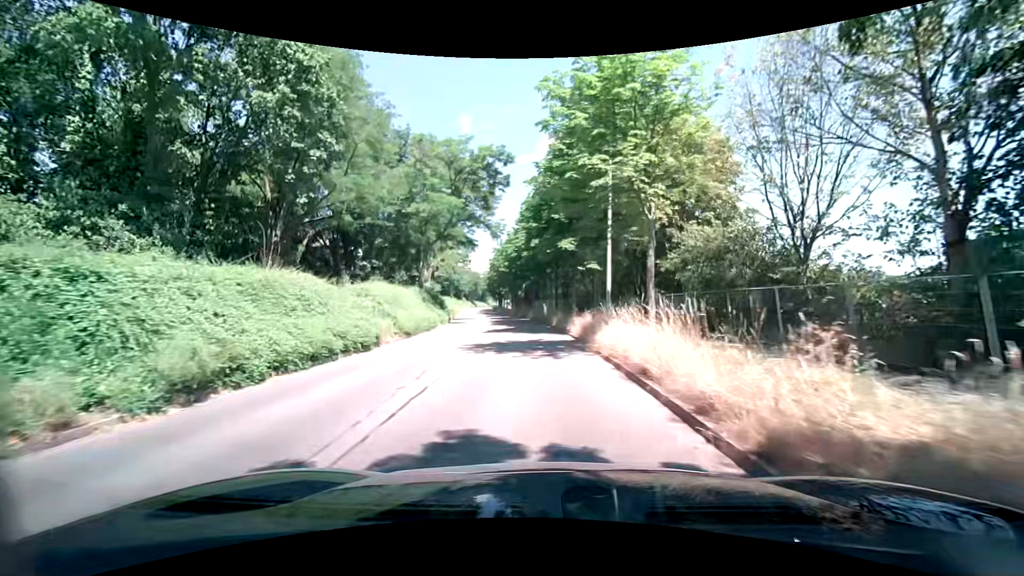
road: tertiary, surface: asphalt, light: Day
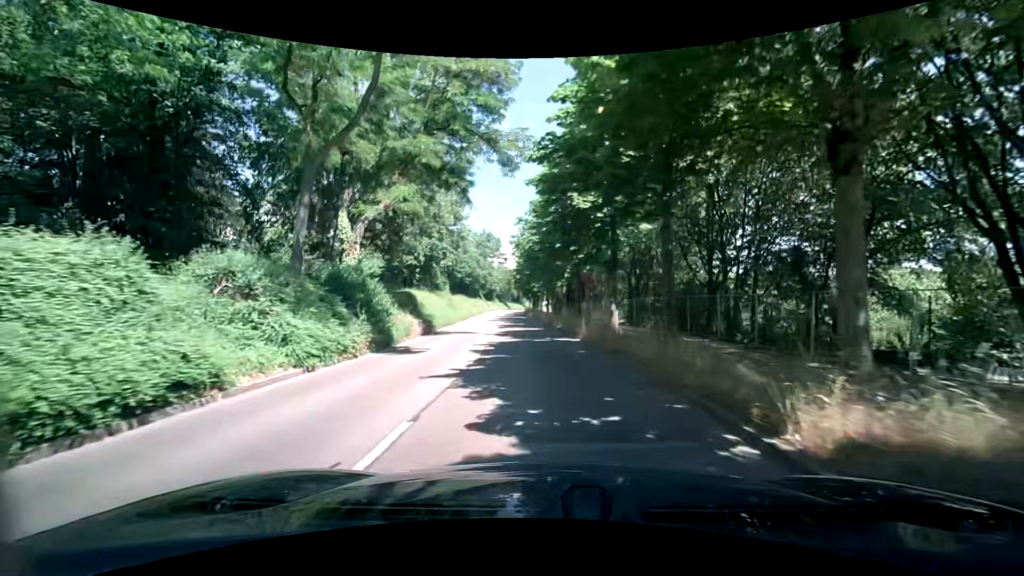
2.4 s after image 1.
(-1.2, +25.1) m; -5°
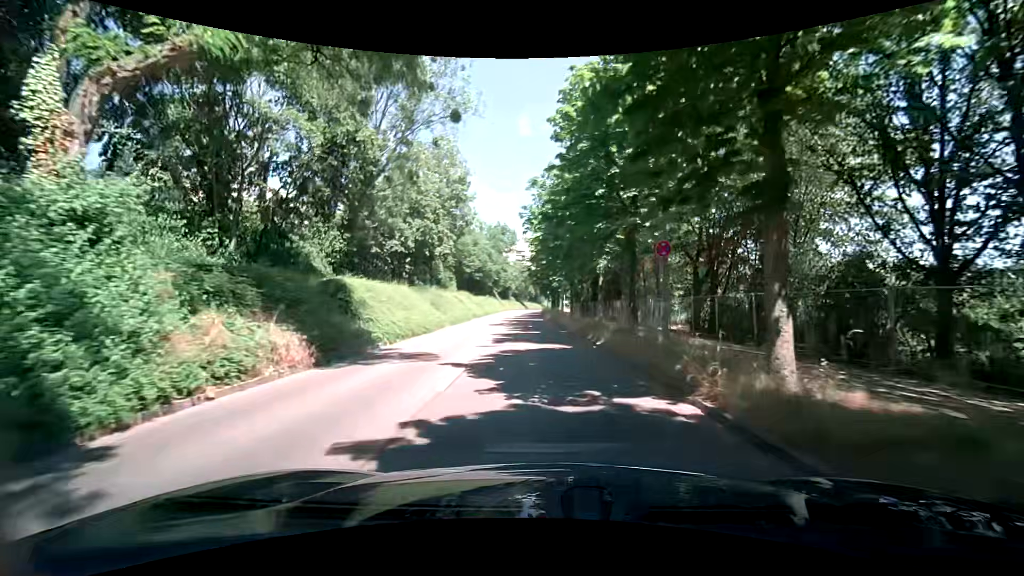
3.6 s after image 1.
(-0.3, +13.1) m; -4°
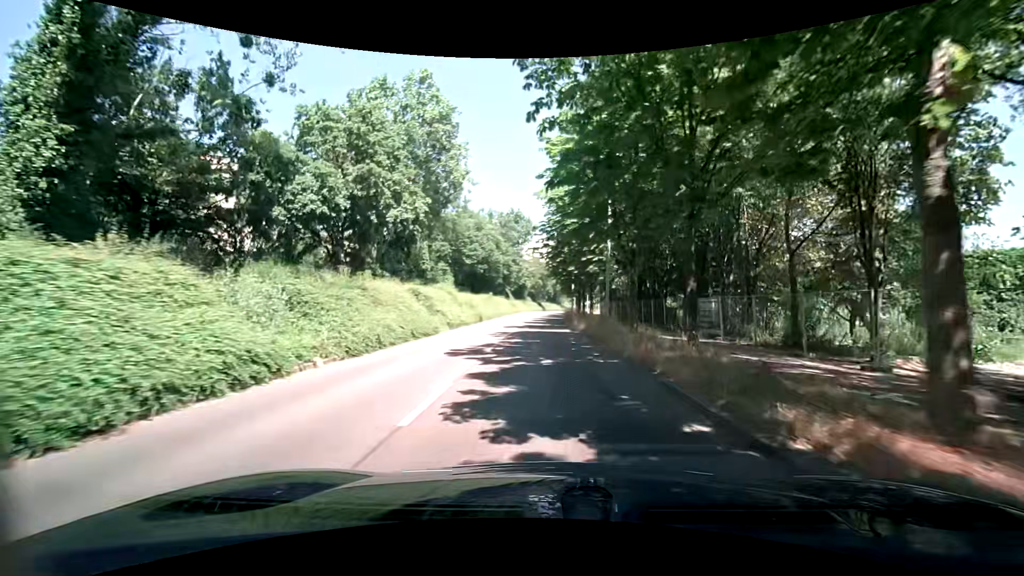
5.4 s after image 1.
(0.0, +20.2) m; -1°
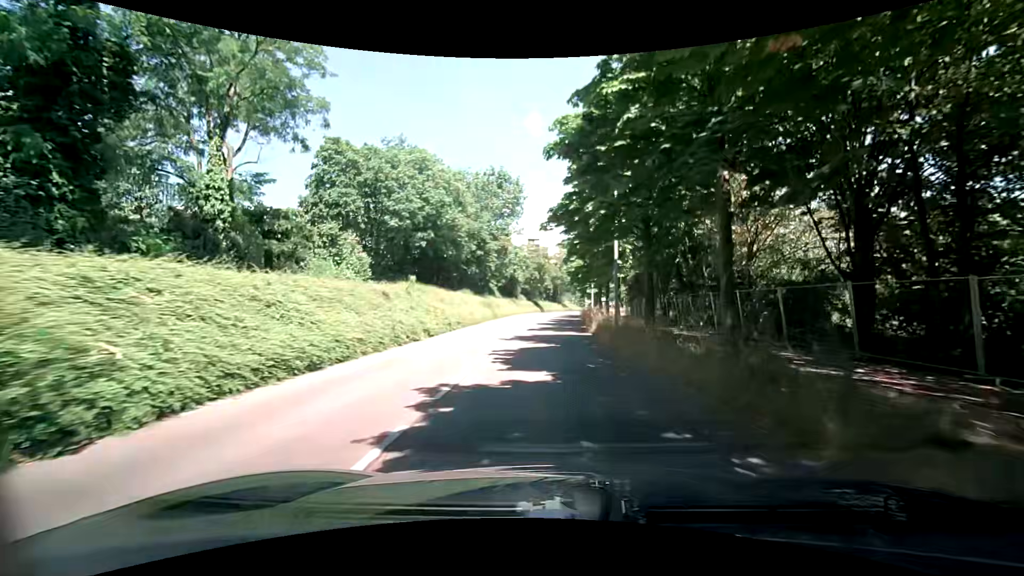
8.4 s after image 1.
(+0.2, +34.4) m; +1°
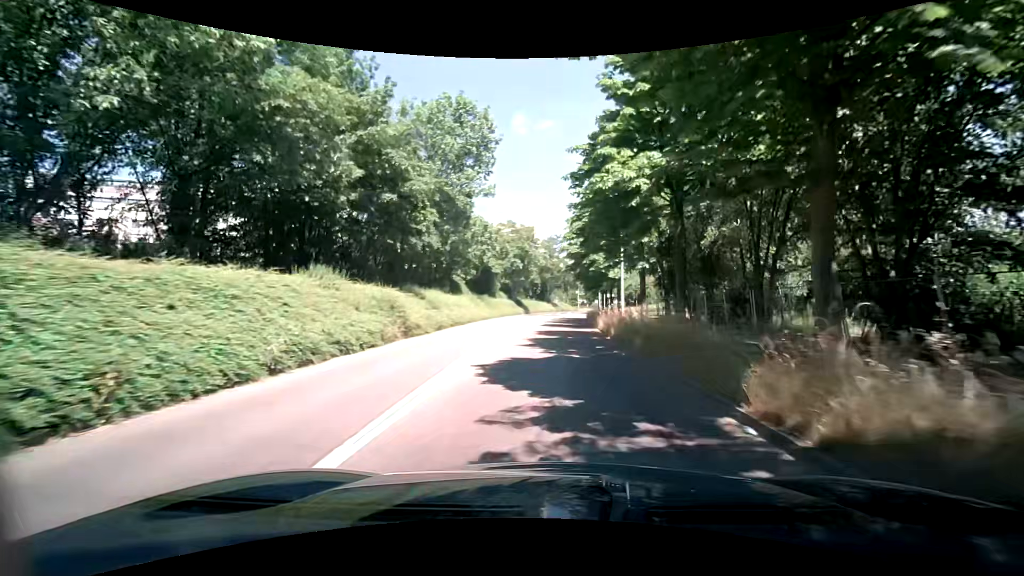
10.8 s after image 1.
(+0.1, +27.6) m; 0°
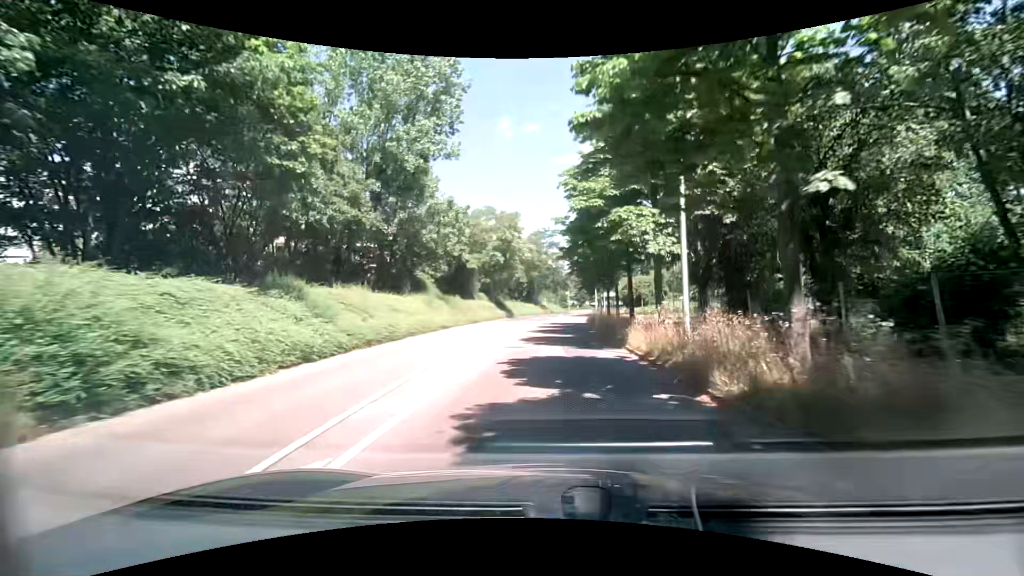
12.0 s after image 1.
(+0.3, +13.8) m; +3°
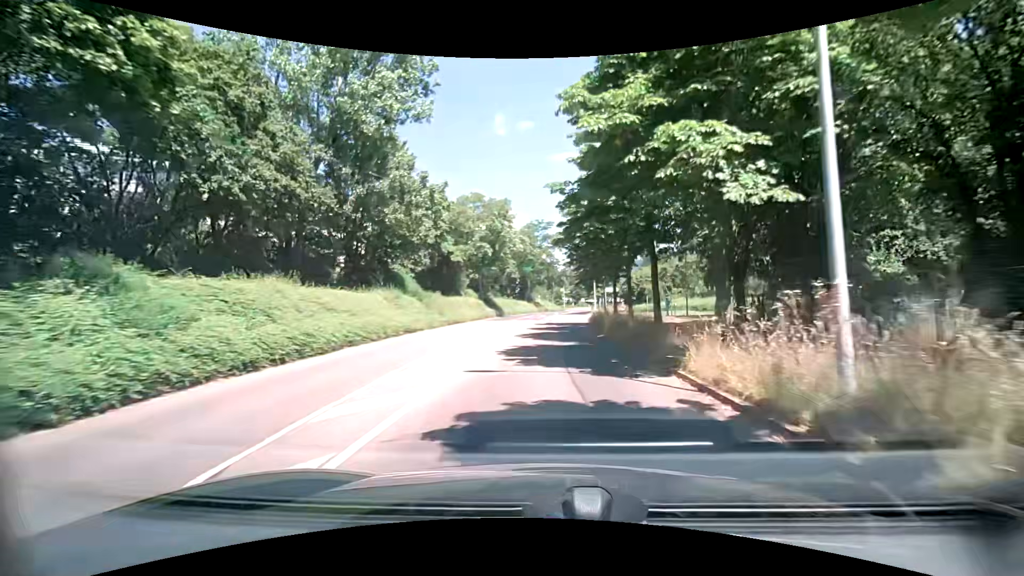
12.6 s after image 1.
(0.0, +6.9) m; +1°
(0, +10) (0, +20) (0, +30) (+1, +40) (+1, +50) (+2, +60) (+3, +70) (+3, +80) (+5, +90) (+6, +100) m
